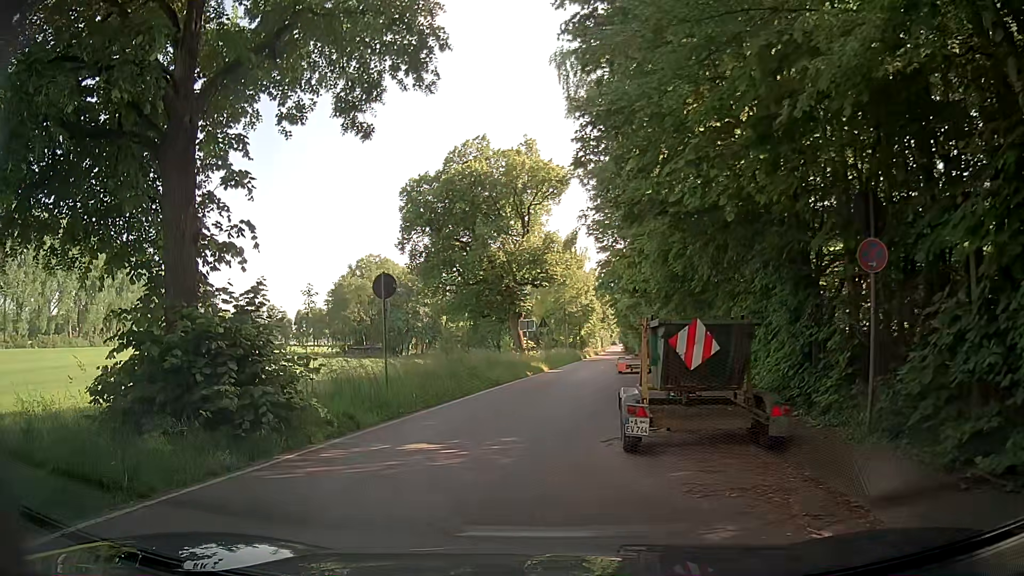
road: tertiary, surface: asphalt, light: Day
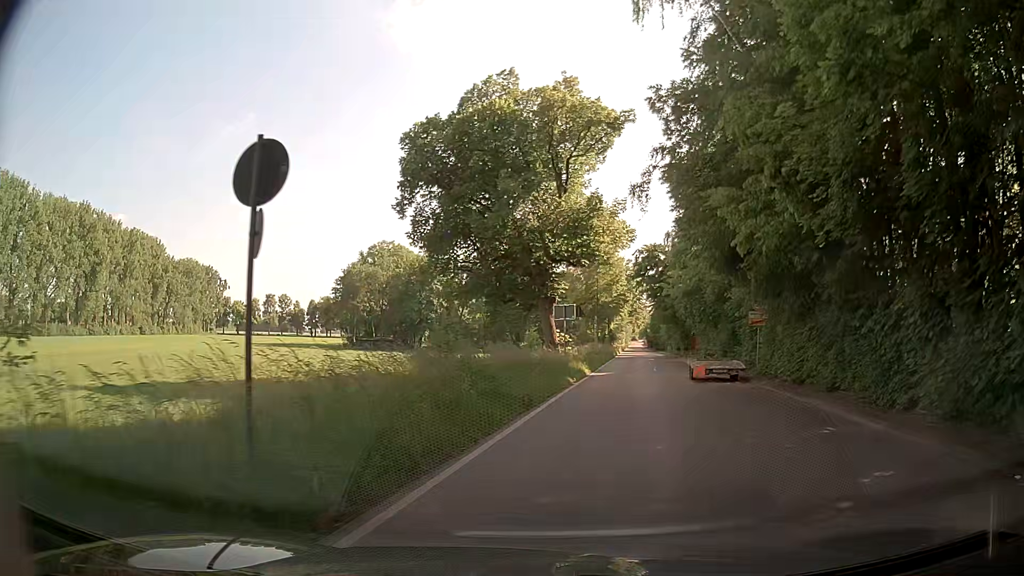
(-1.4, +10.3) m; -5°
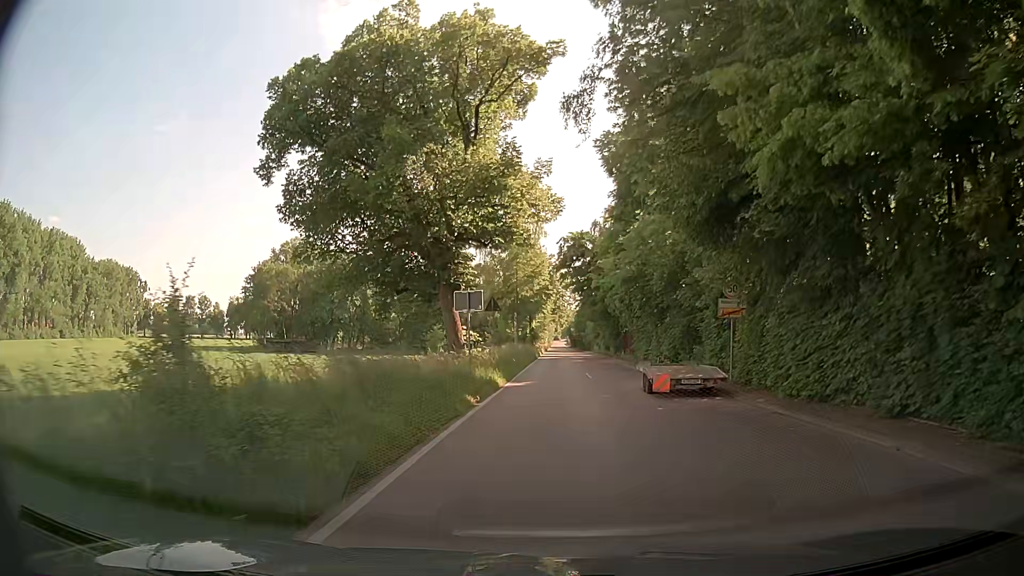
(+0.8, +7.7) m; +9°
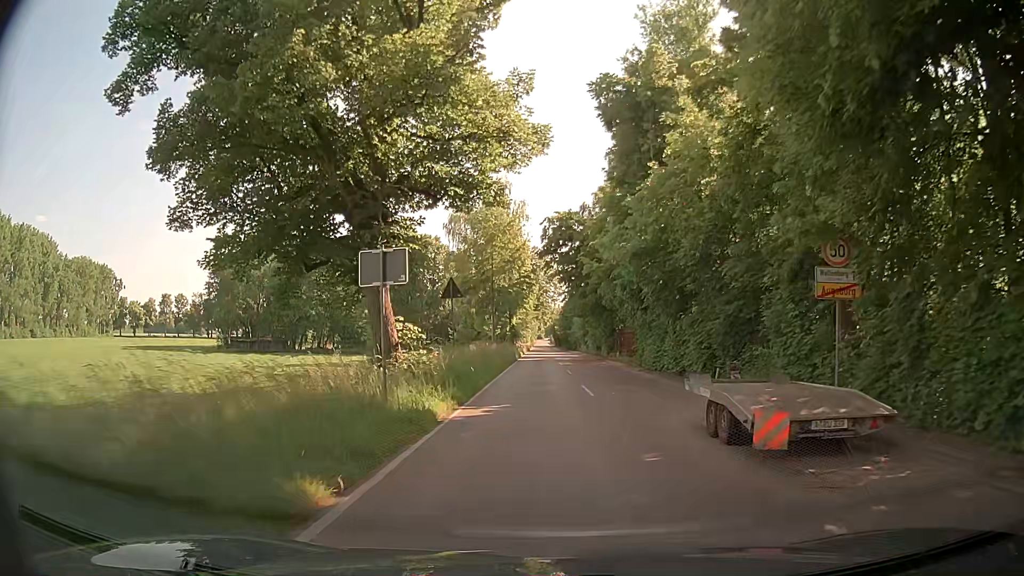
(+0.1, +9.5) m; +2°
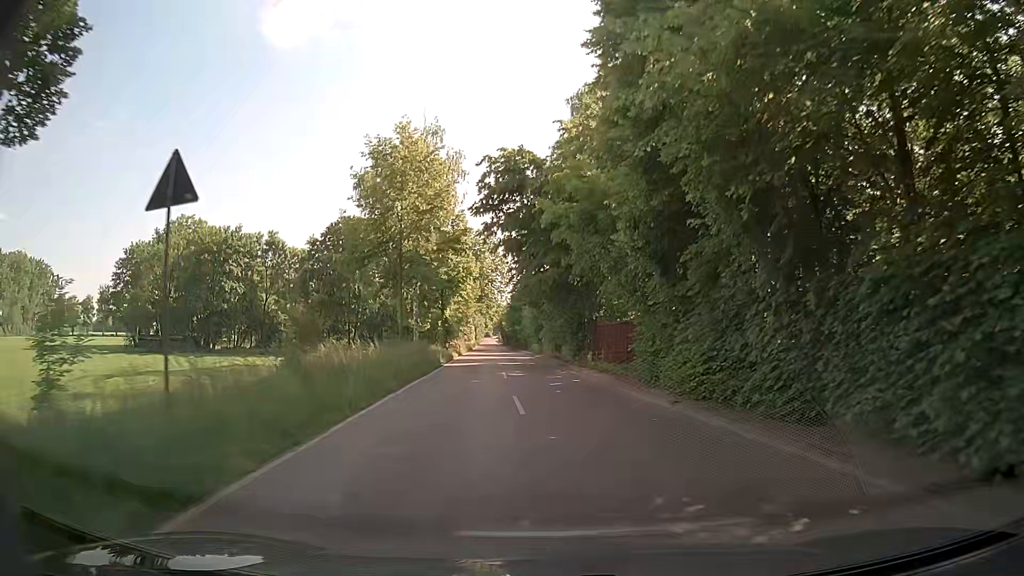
(+0.4, +17.0) m; +3°
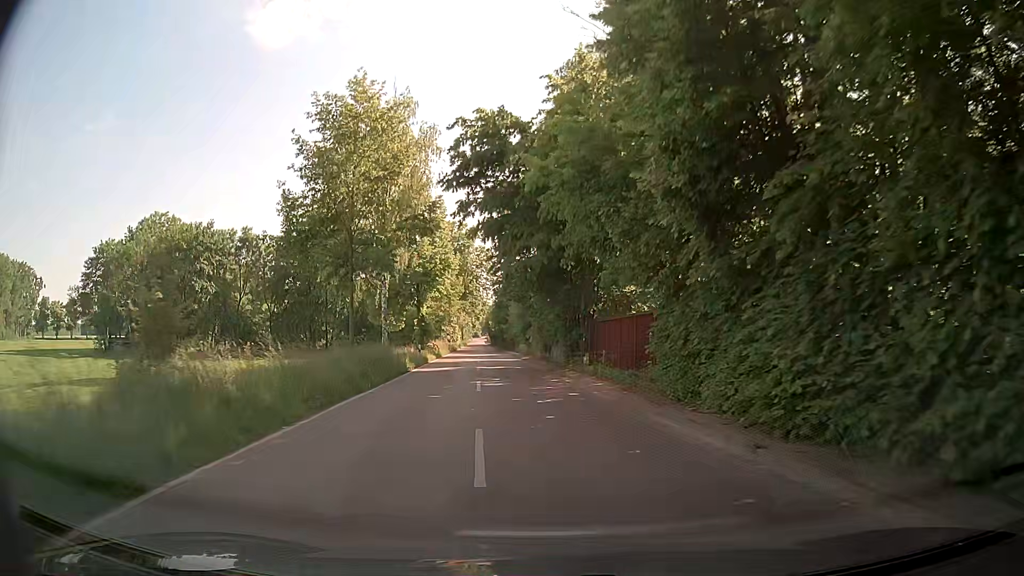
(+0.1, +6.3) m; +1°
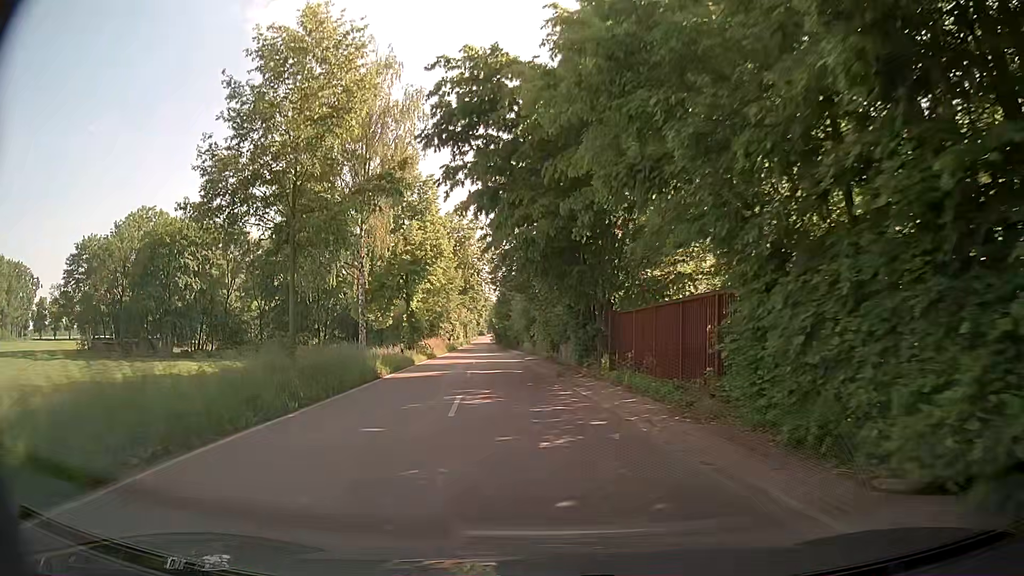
(0.0, +6.5) m; 0°
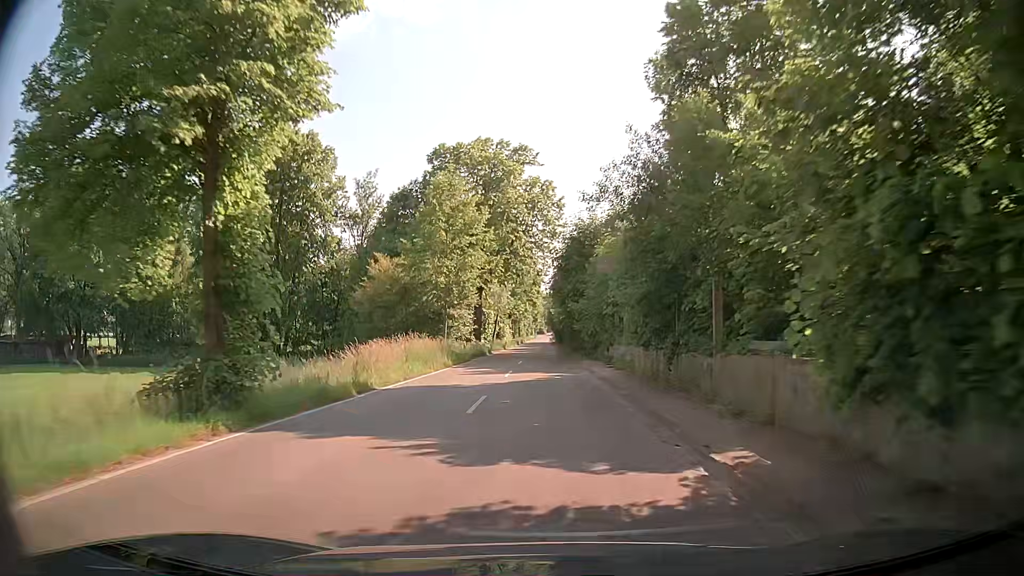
(-2.2, +35.7) m; -5°
